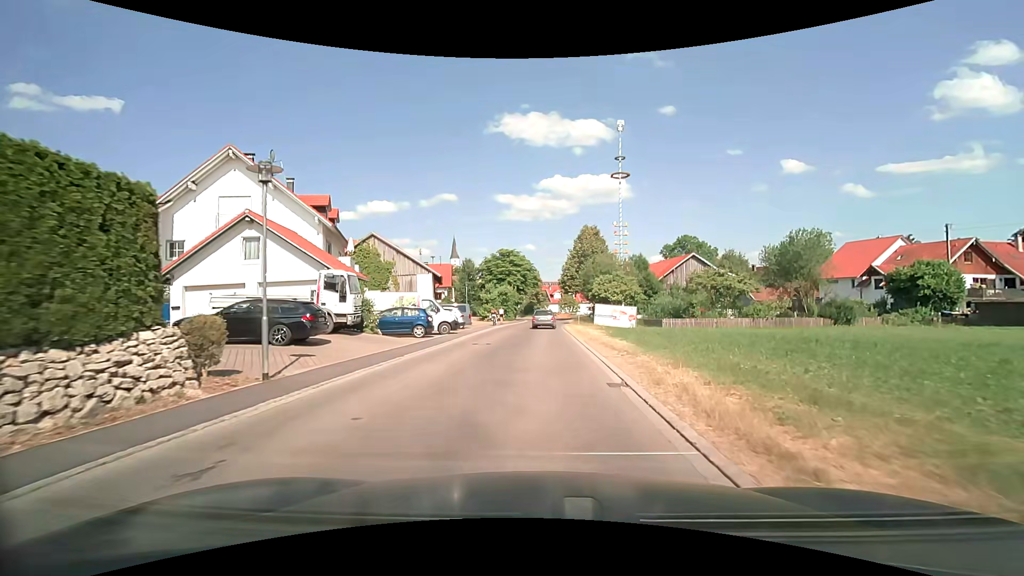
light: Day
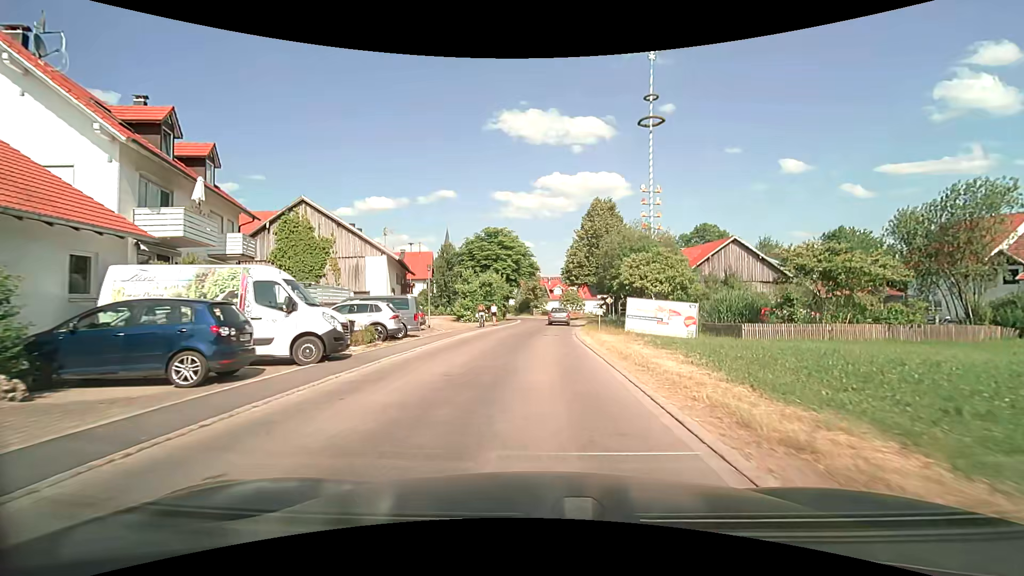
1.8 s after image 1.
(0.0, +16.8) m; 0°
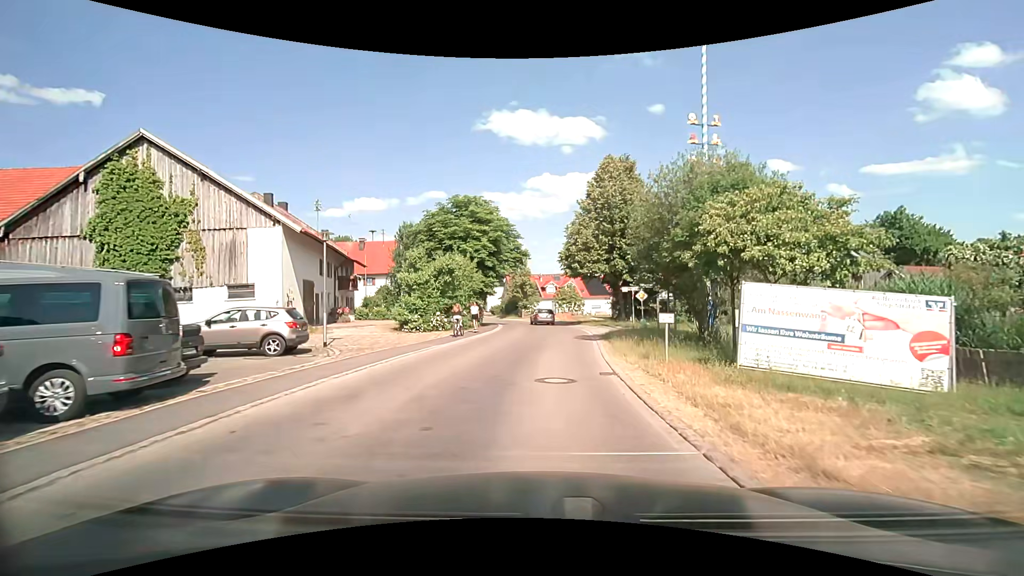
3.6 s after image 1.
(+0.2, +15.8) m; +2°
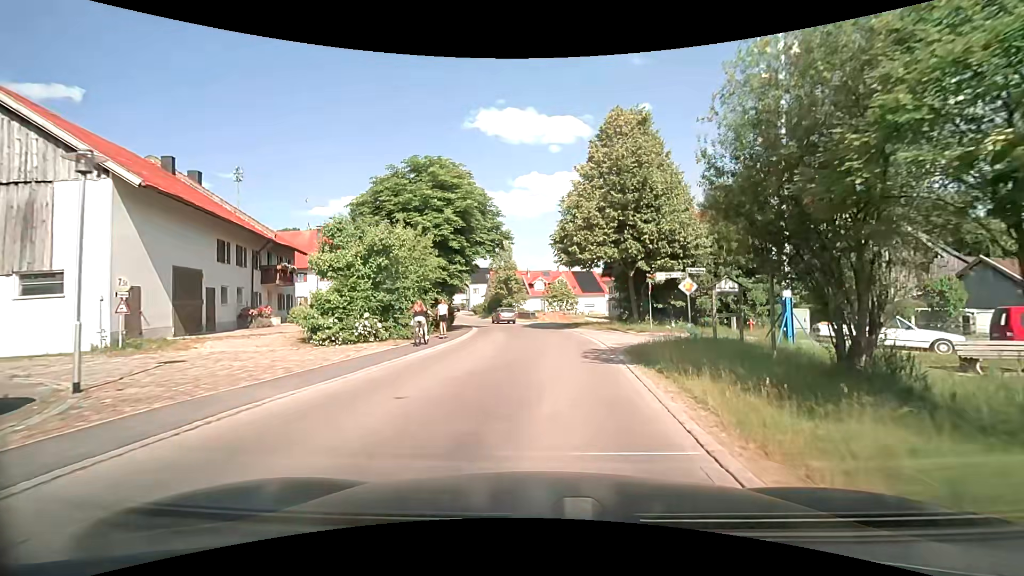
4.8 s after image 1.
(+0.1, +9.6) m; +1°
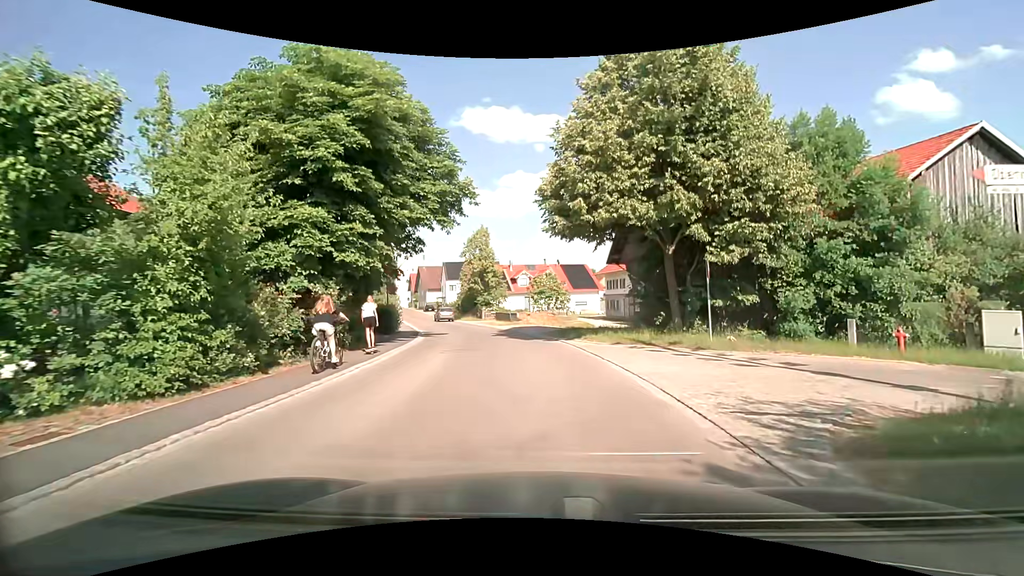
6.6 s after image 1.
(+0.2, +11.8) m; +2°
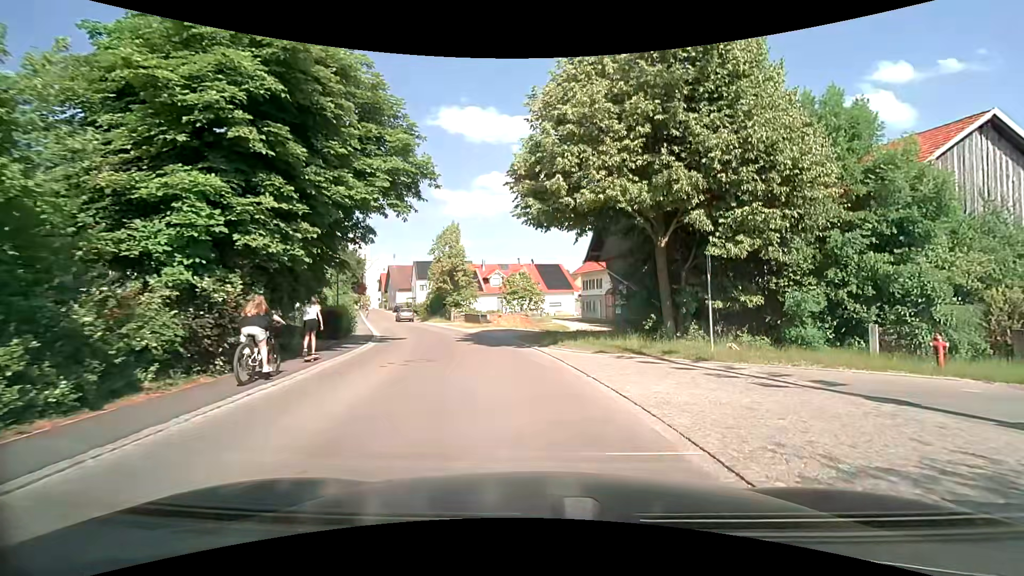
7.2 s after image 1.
(0.0, +2.8) m; +4°
